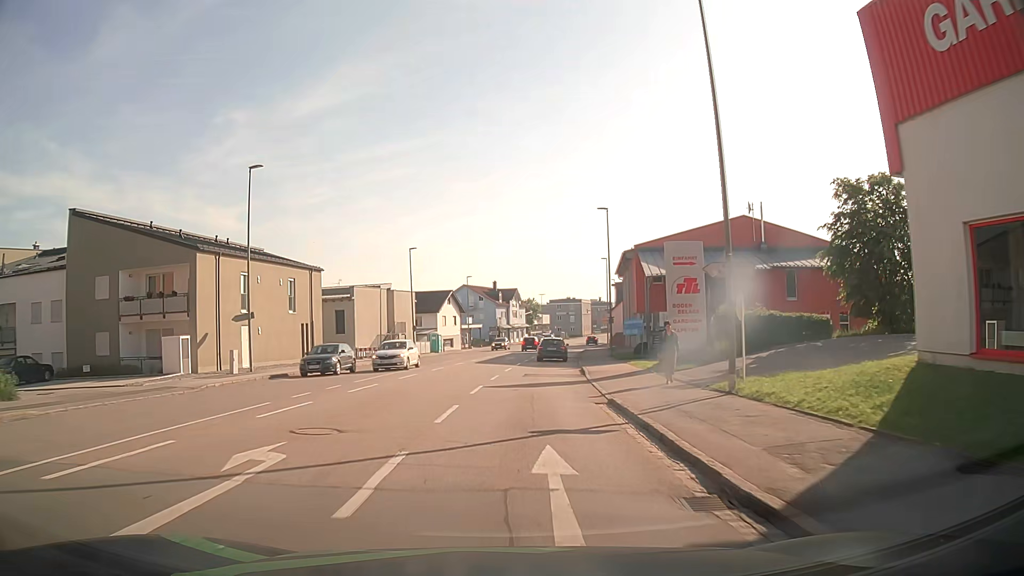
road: tertiary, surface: asphalt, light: Day
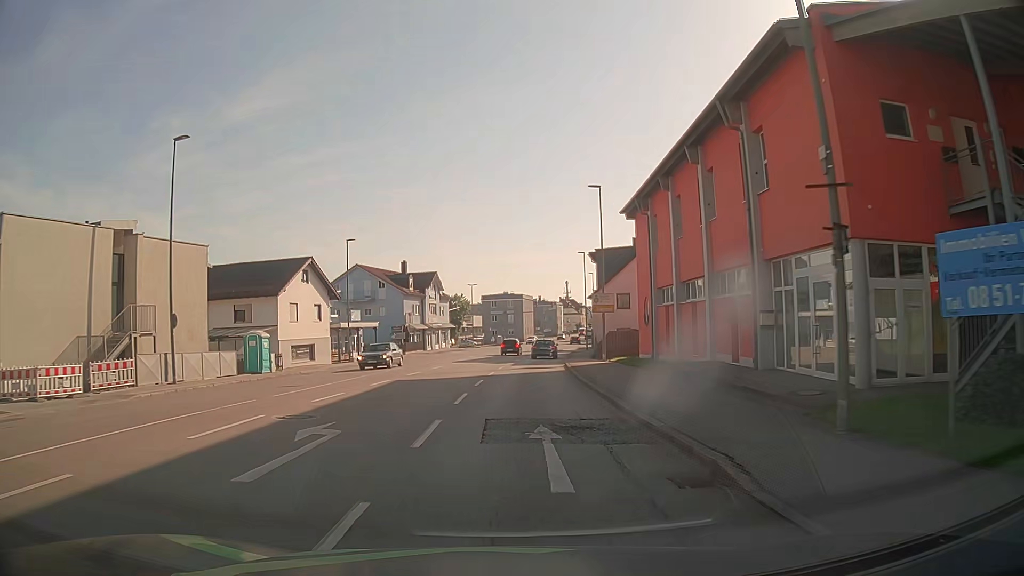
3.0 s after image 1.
(+2.7, +38.5) m; +7°
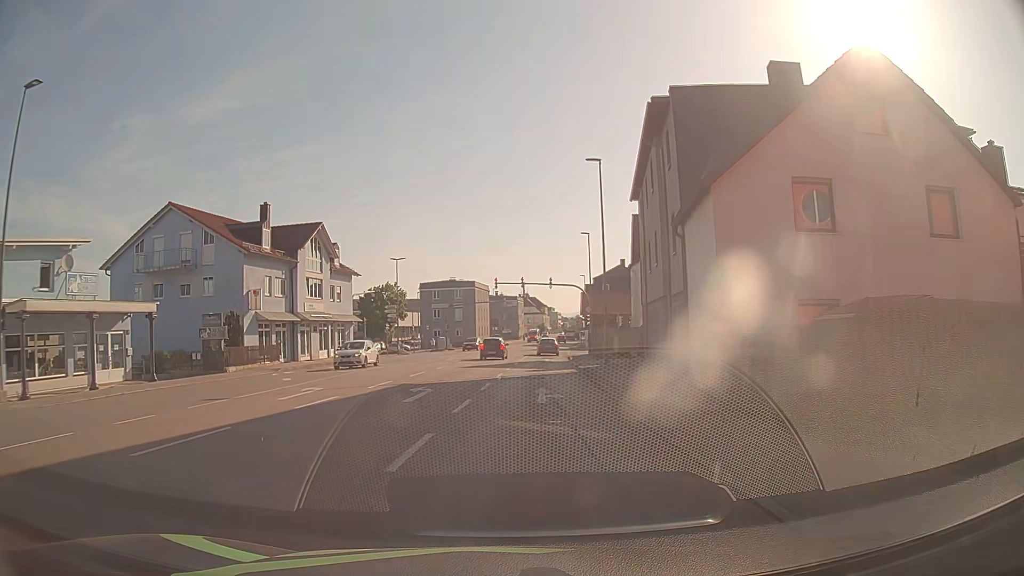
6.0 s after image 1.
(+1.2, +37.8) m; +4°
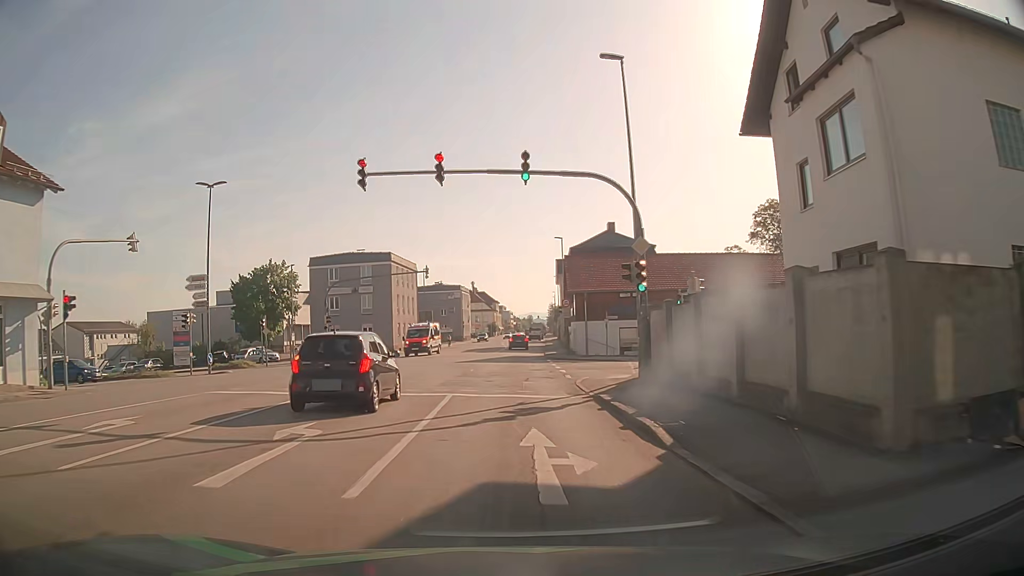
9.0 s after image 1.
(+1.9, +37.6) m; +5°
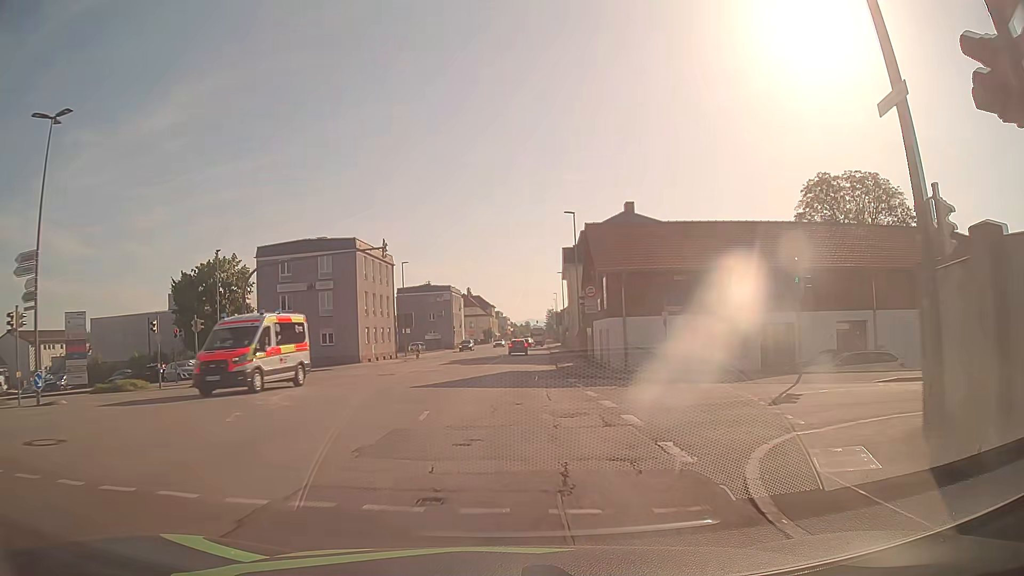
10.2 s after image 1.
(0.0, +15.0) m; 0°
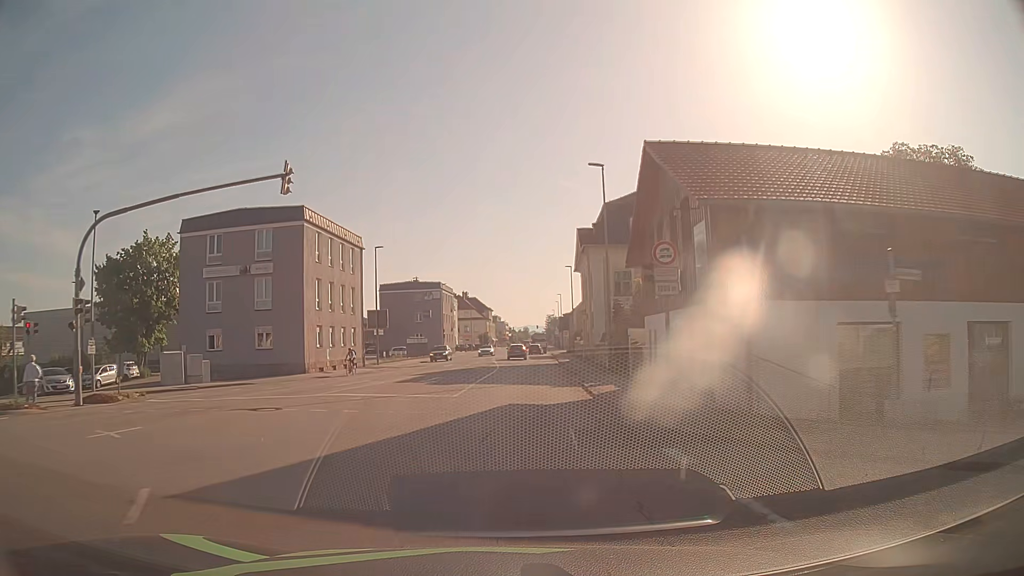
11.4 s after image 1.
(+0.2, +14.6) m; +1°
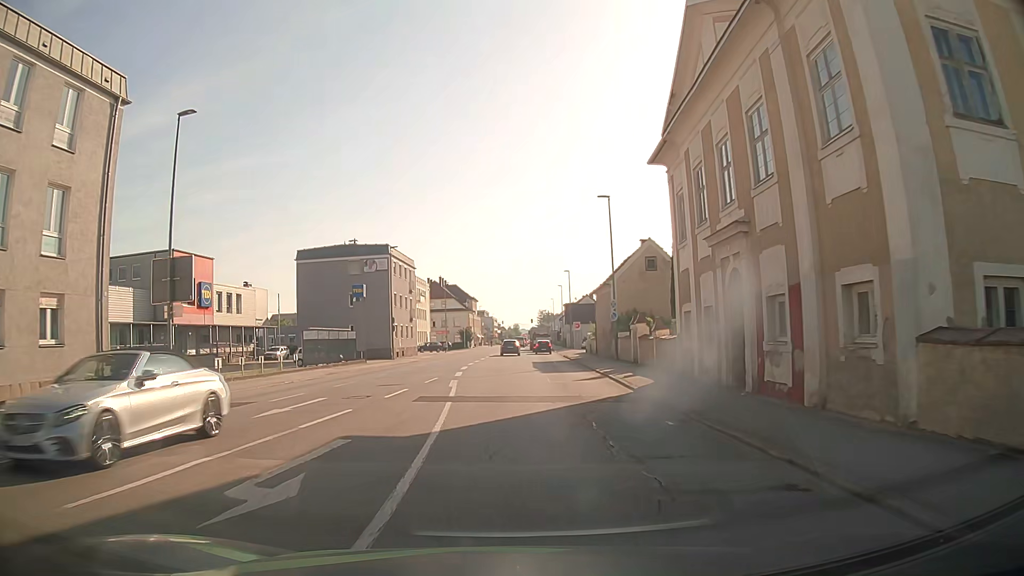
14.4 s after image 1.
(-0.4, +35.6) m; 0°
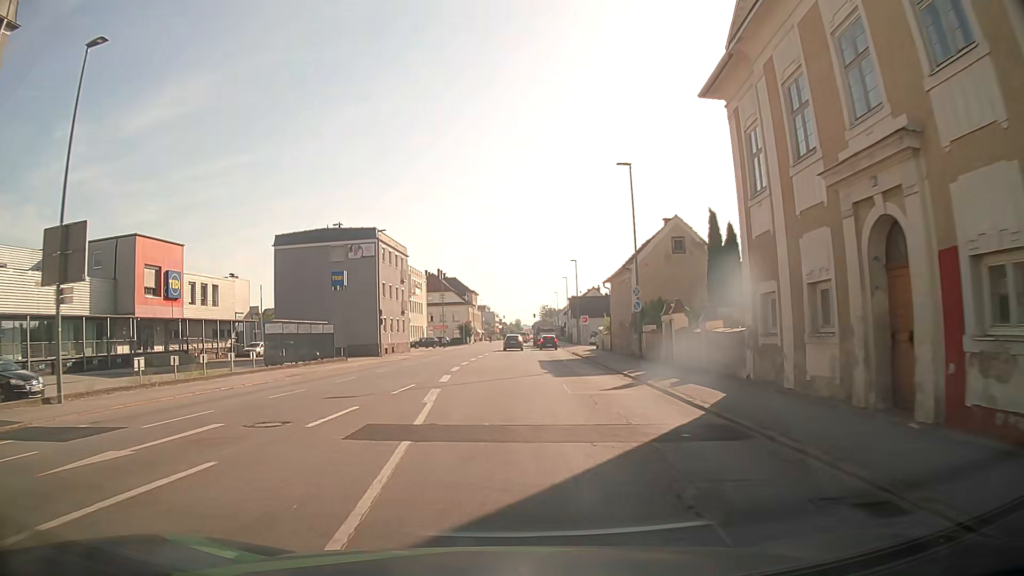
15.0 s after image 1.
(0.0, +6.8) m; +1°
(0, +10) (0, +20) (-1, +30) (-1, +40) (-1, +50) (-1, +60) (0, +70) (0, +80) (0, +90) (+1, +100) m
